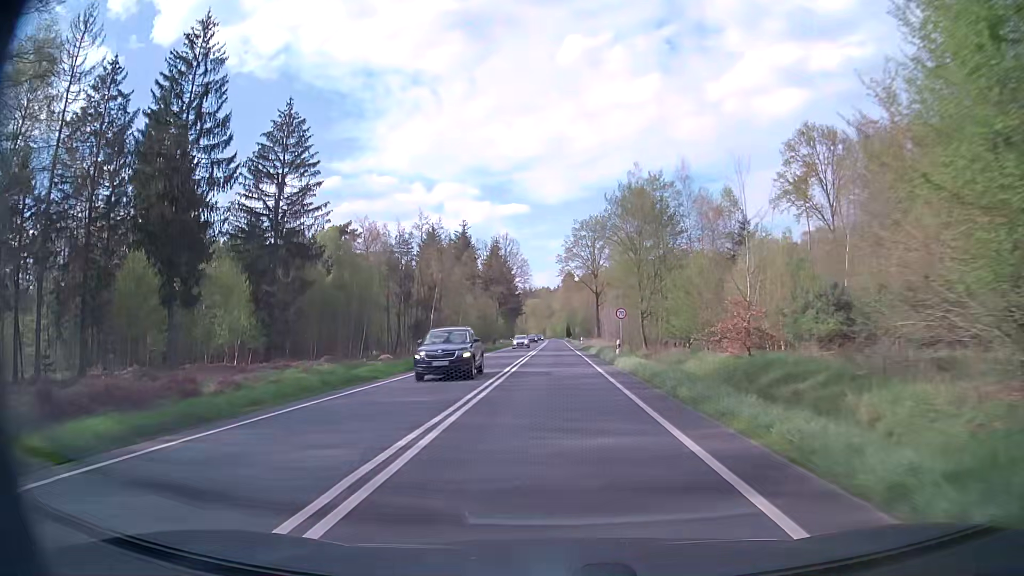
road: primary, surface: asphalt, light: Day
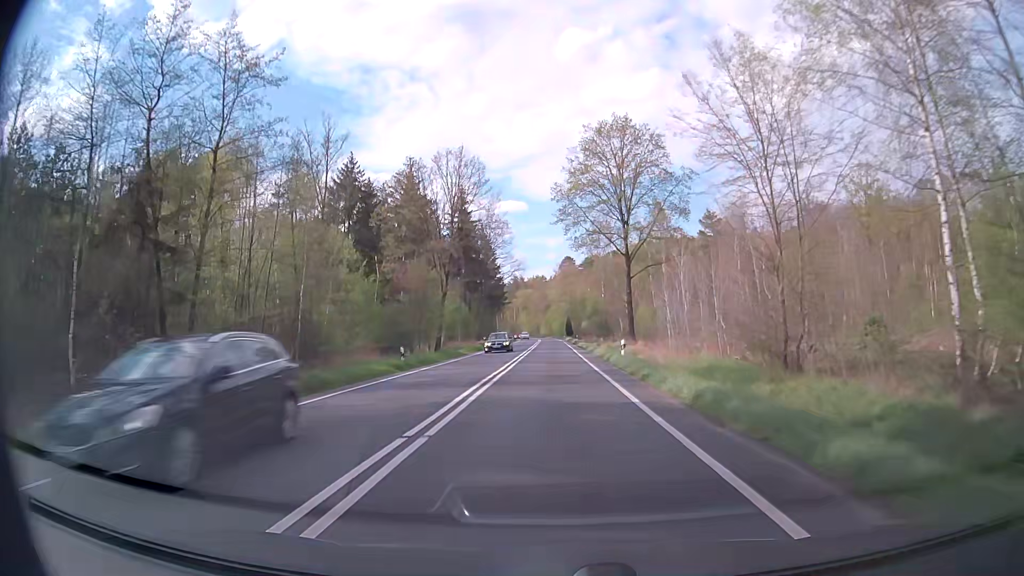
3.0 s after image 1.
(+0.3, +53.7) m; +1°
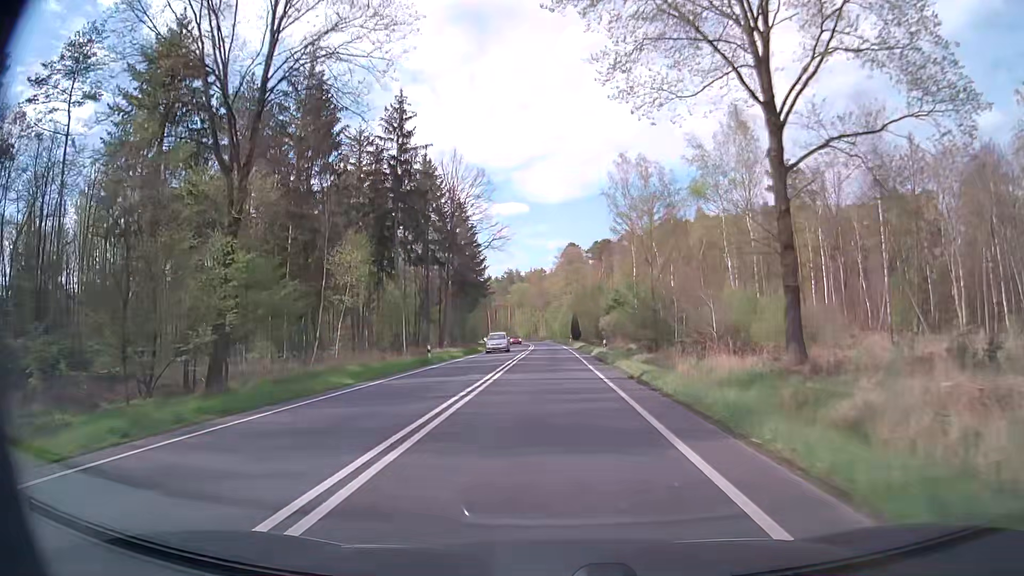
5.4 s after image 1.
(0.0, +43.0) m; 0°
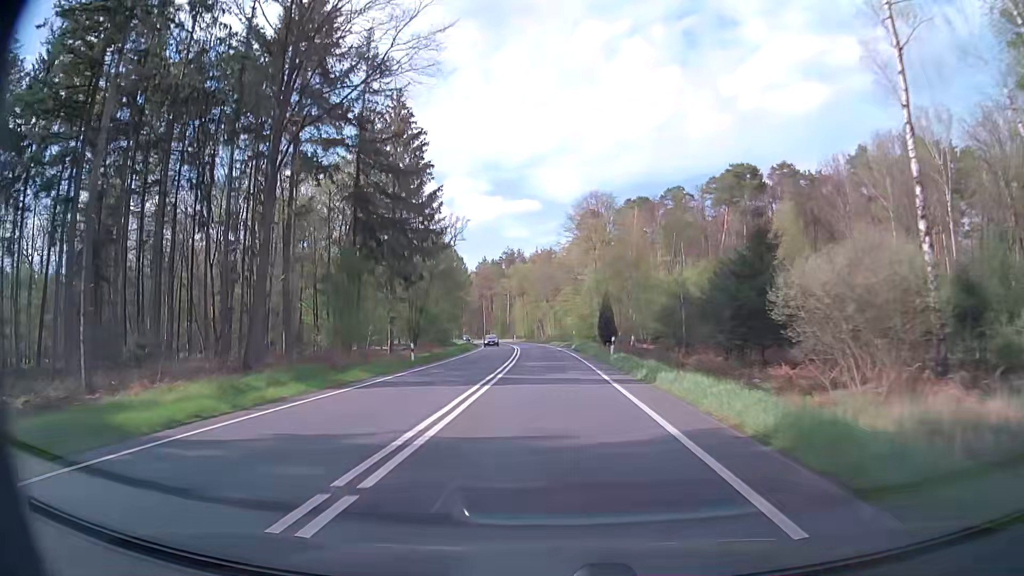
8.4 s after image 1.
(-0.2, +53.7) m; -1°
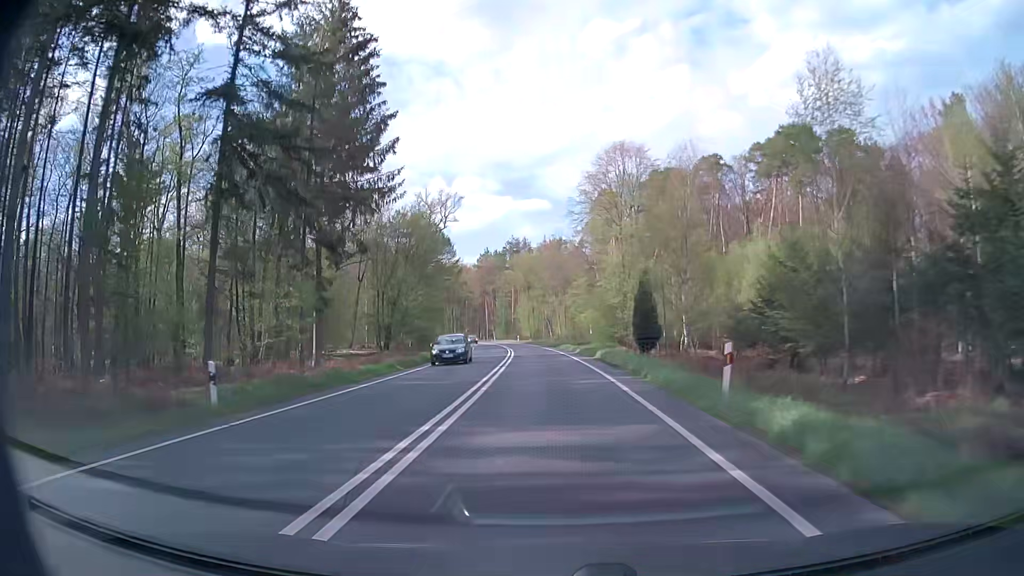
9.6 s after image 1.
(-0.1, +21.5) m; -1°
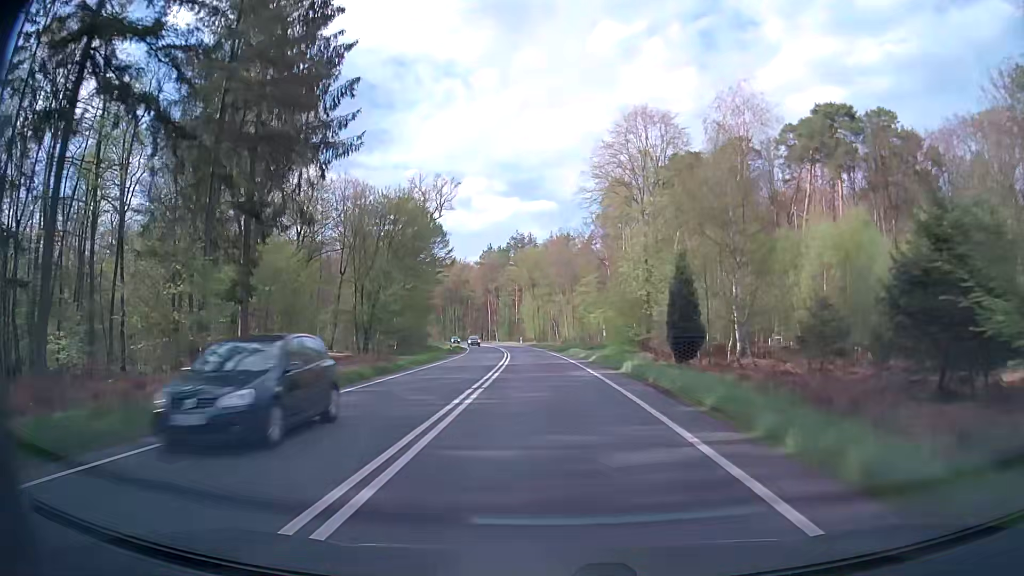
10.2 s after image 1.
(0.0, +10.7) m; -1°
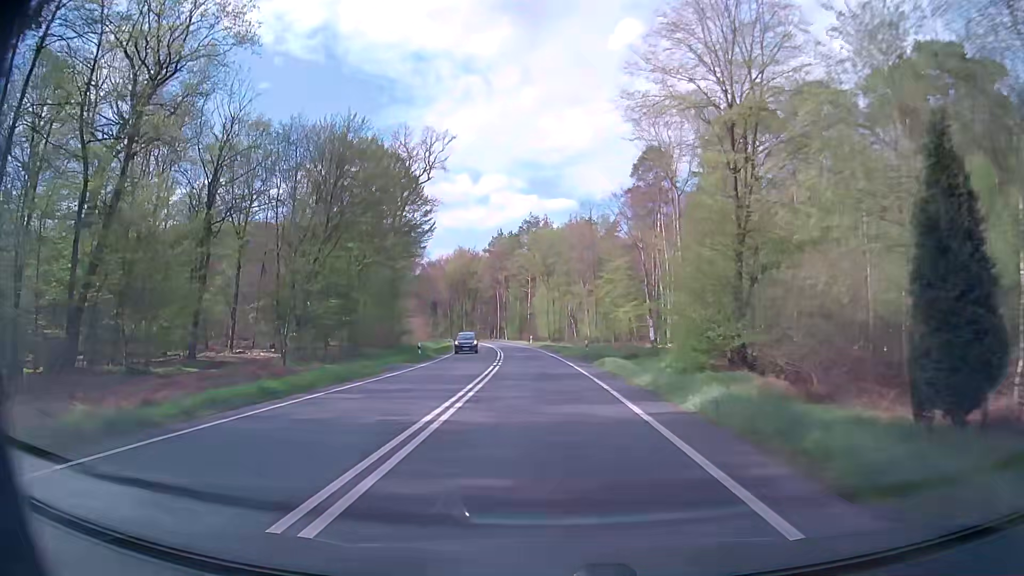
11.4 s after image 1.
(-0.2, +21.5) m; -1°
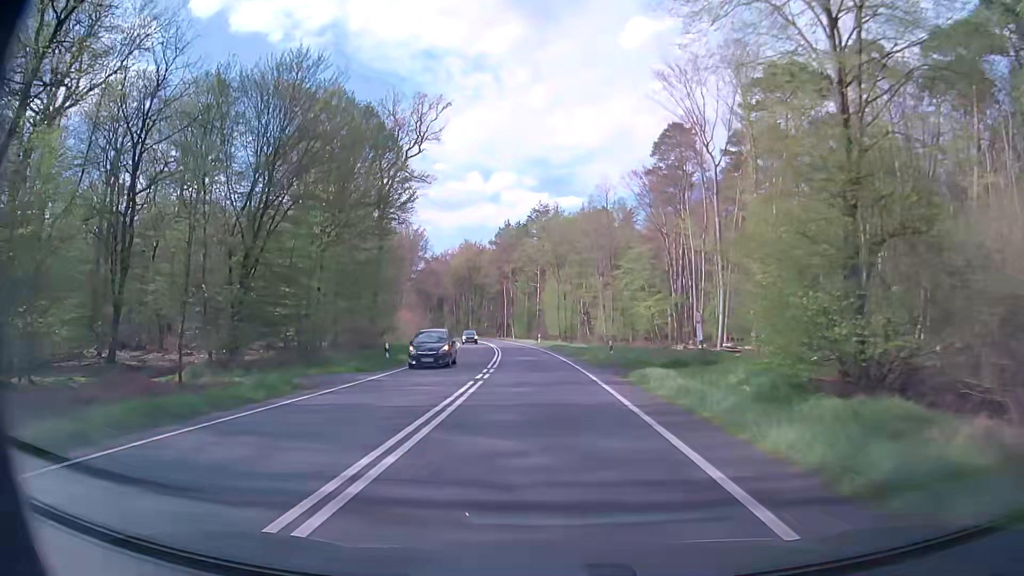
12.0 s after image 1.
(-0.1, +10.8) m; -1°
(0, +10) (0, +20) (-1, +30) (-1, +40) (-2, +50) (-3, +60) (-5, +70) (-6, +80) (-7, +90) (-9, +99) m
